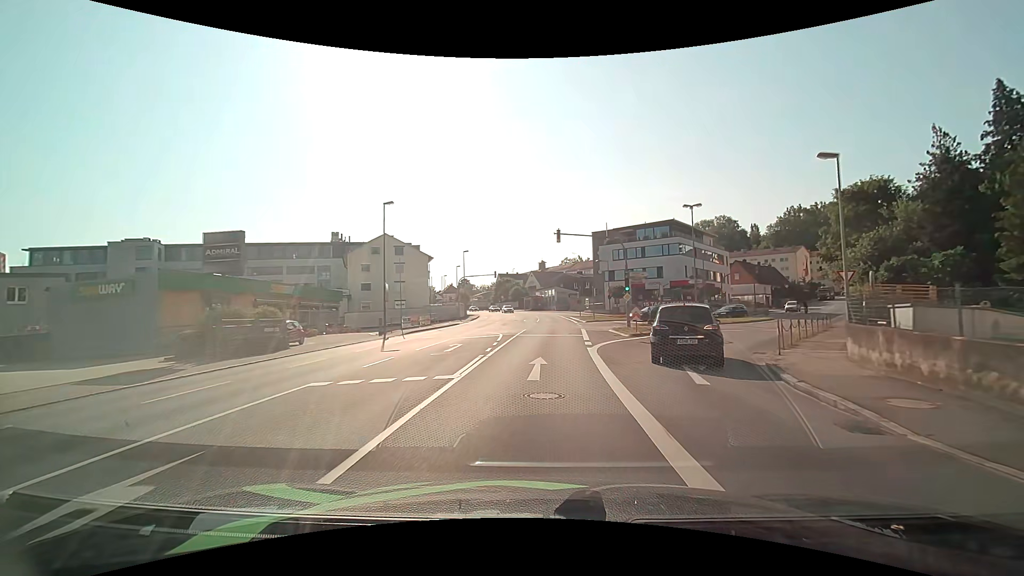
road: tertiary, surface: asphalt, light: Day
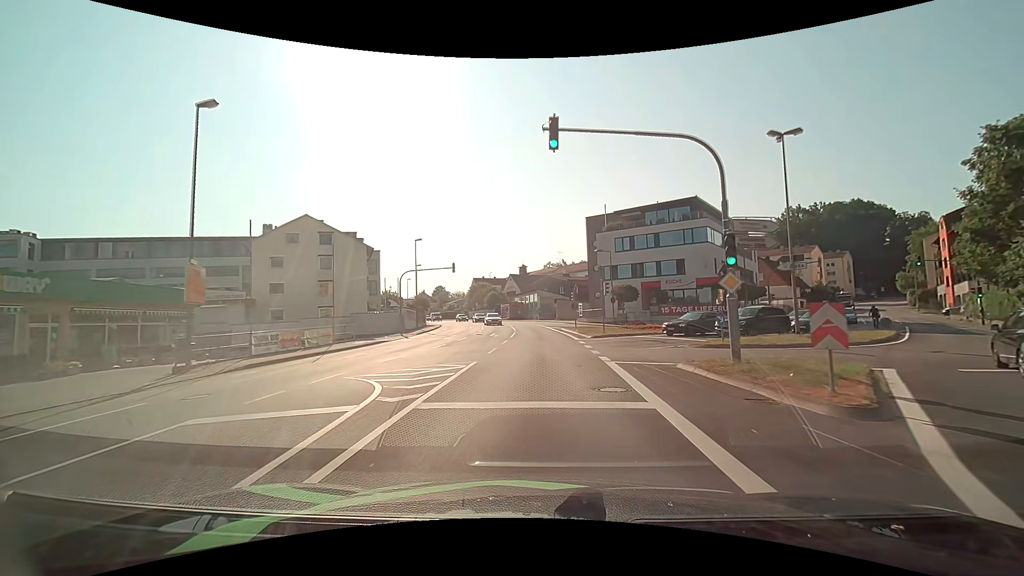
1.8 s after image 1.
(+0.4, +20.0) m; +2°
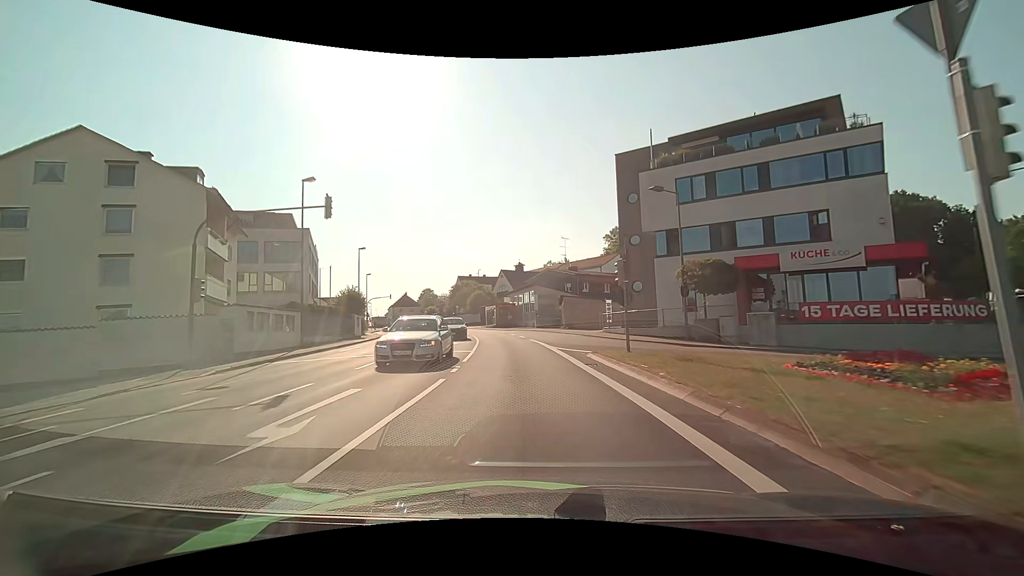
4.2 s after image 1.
(+0.2, +27.0) m; 0°
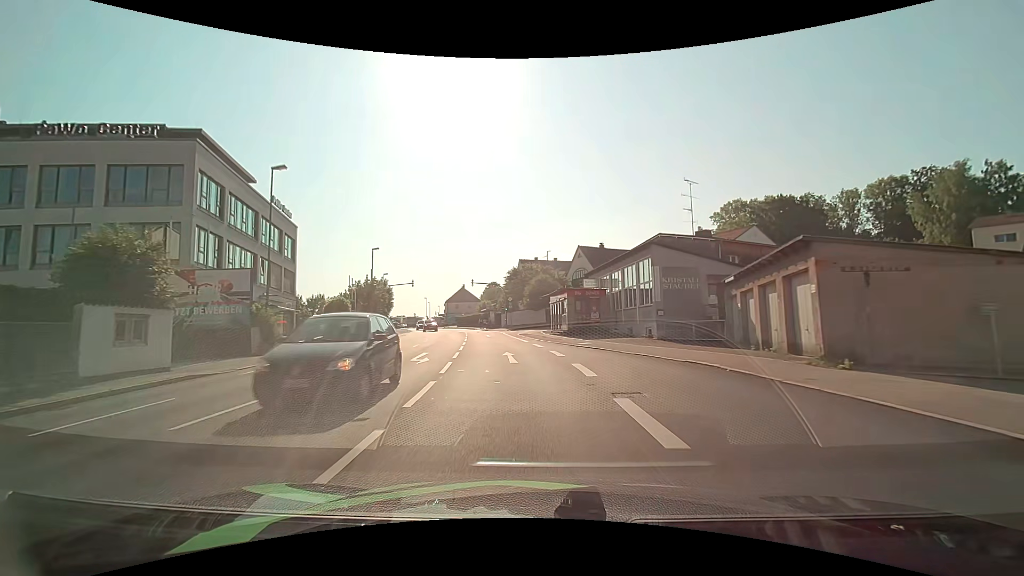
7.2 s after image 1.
(-2.4, +33.8) m; -9°
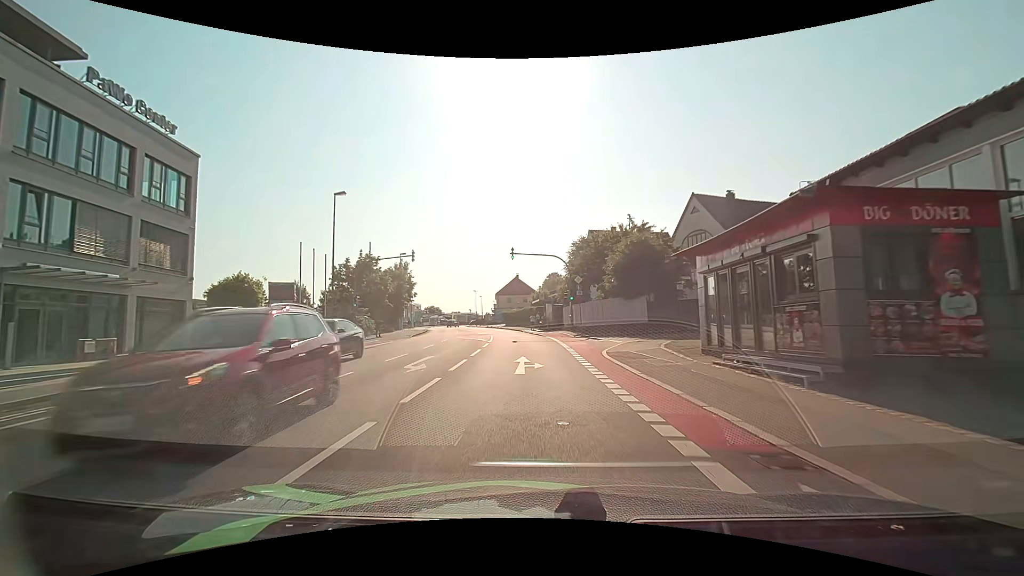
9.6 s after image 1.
(-1.8, +27.2) m; -7°
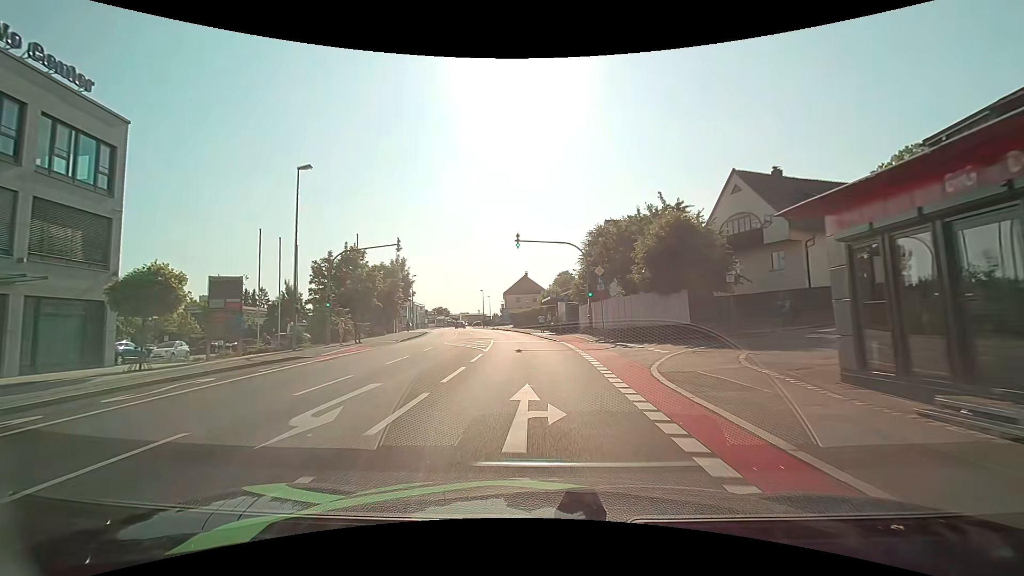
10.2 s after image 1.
(-0.1, +6.6) m; -1°
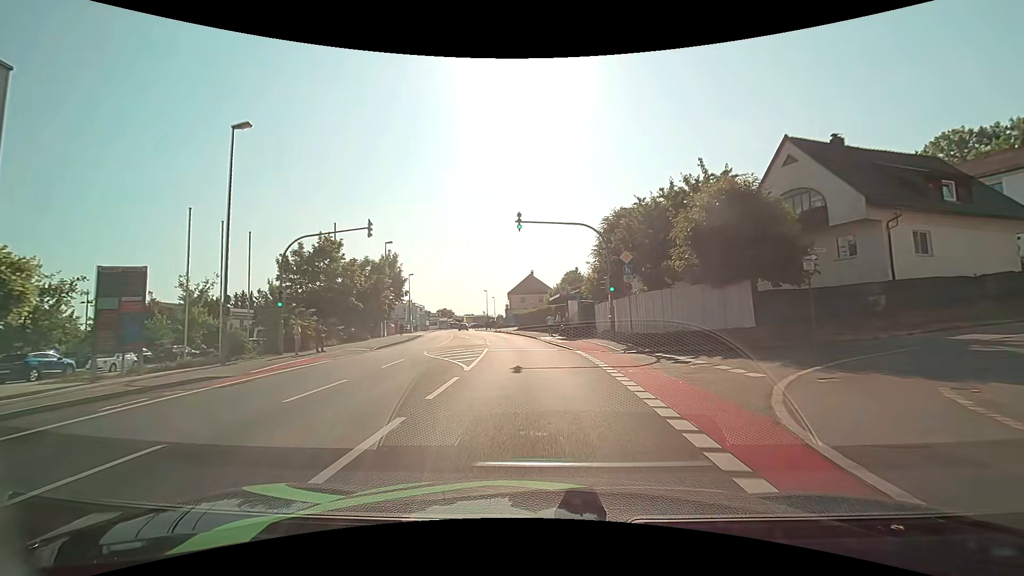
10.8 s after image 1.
(0.0, +6.6) m; 0°
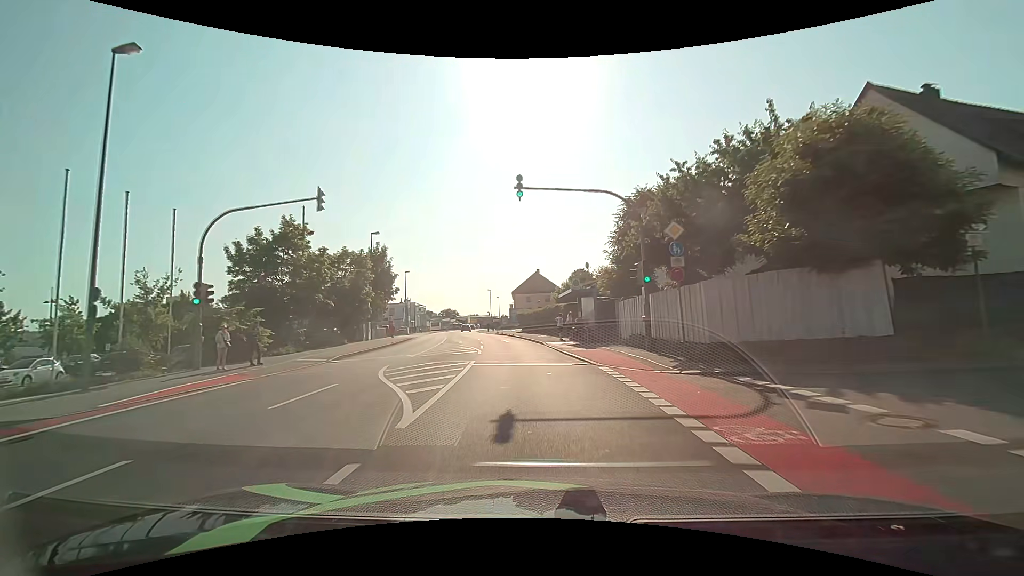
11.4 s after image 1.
(-0.1, +6.6) m; -1°
(0, +10) (-1, +20) (-2, +30) (-3, +40) (-5, +50) (-7, +60) (-9, +69) (-11, +79) (-13, +89) (-14, +99) m
